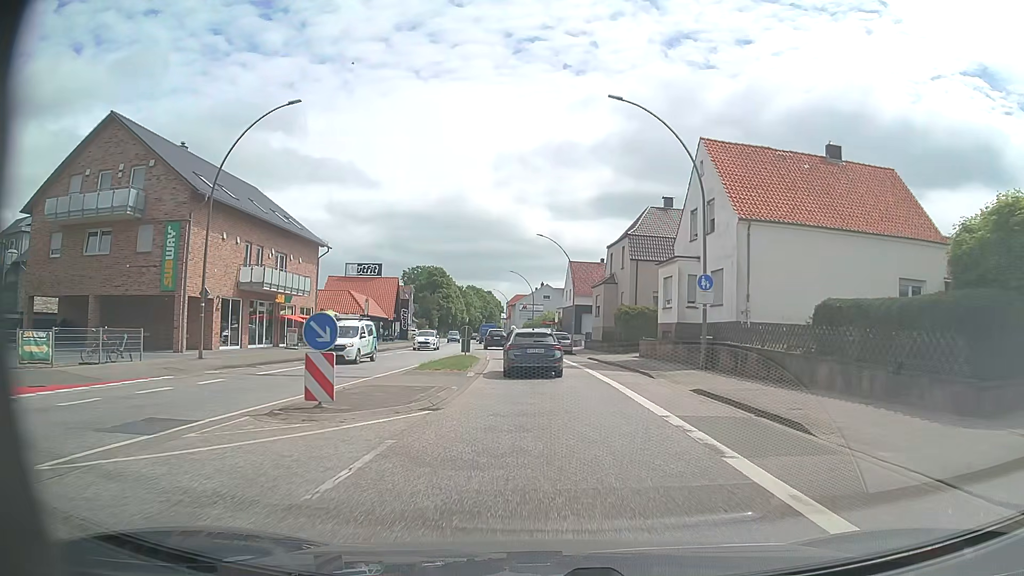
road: primary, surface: asphalt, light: Day
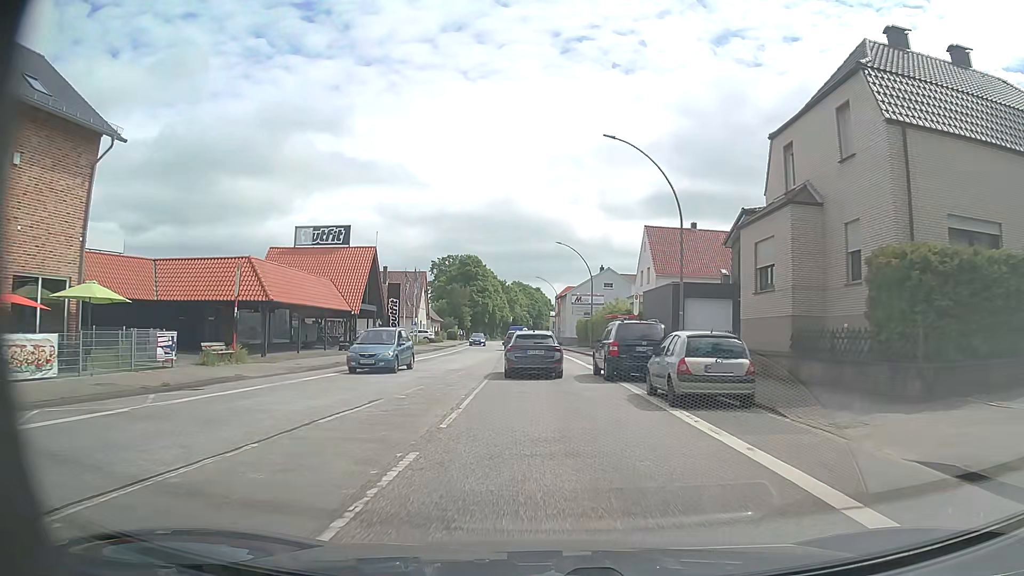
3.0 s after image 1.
(-1.2, +30.9) m; -5°
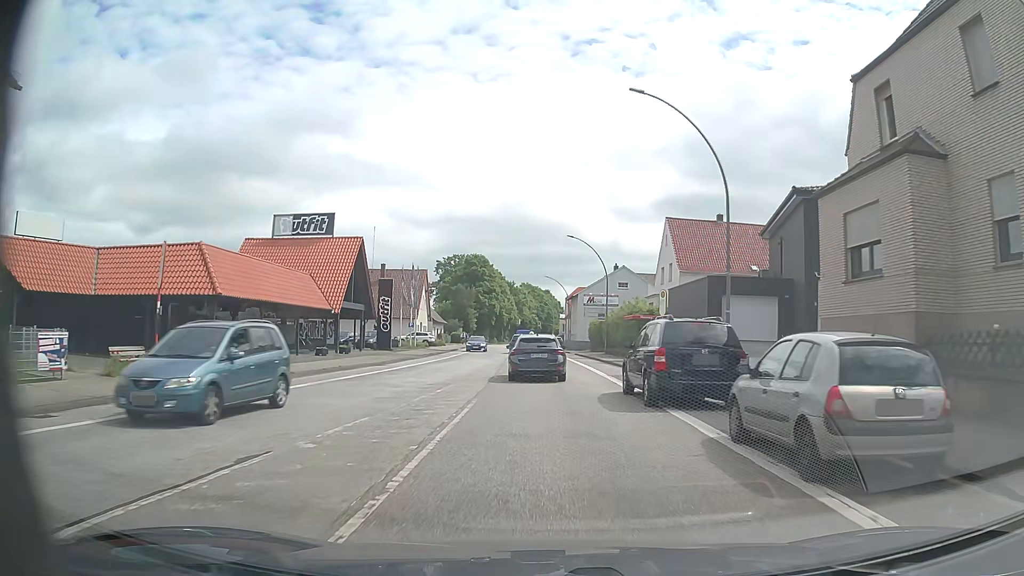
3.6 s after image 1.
(0.0, +6.3) m; -1°
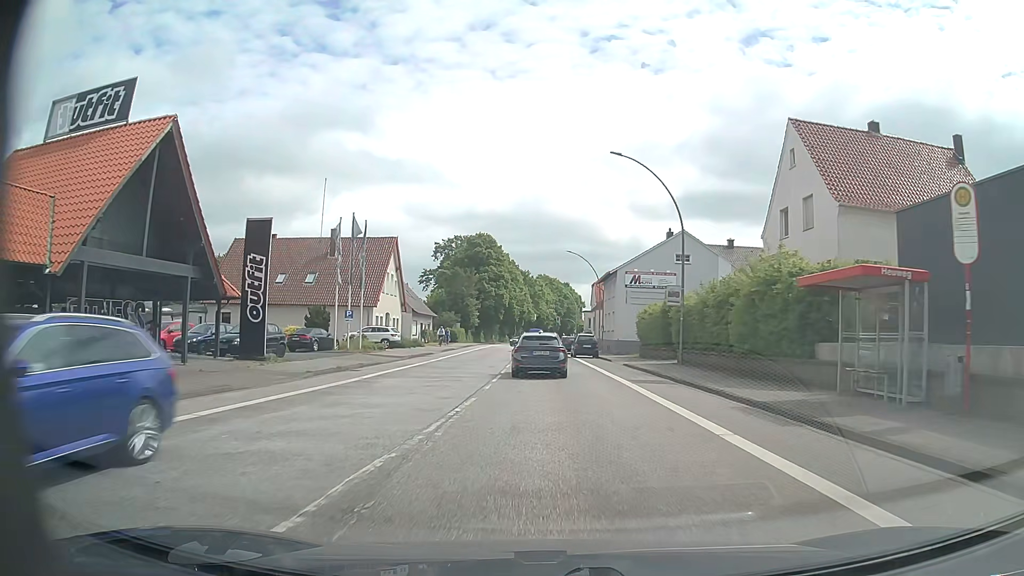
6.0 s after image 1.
(-0.4, +26.0) m; -2°
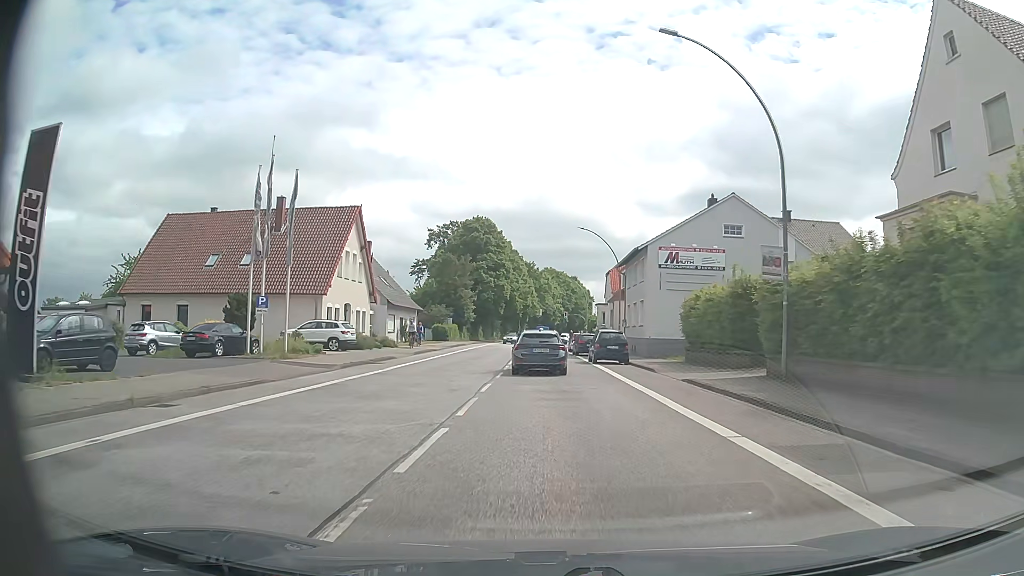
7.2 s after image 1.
(0.0, +13.4) m; 0°
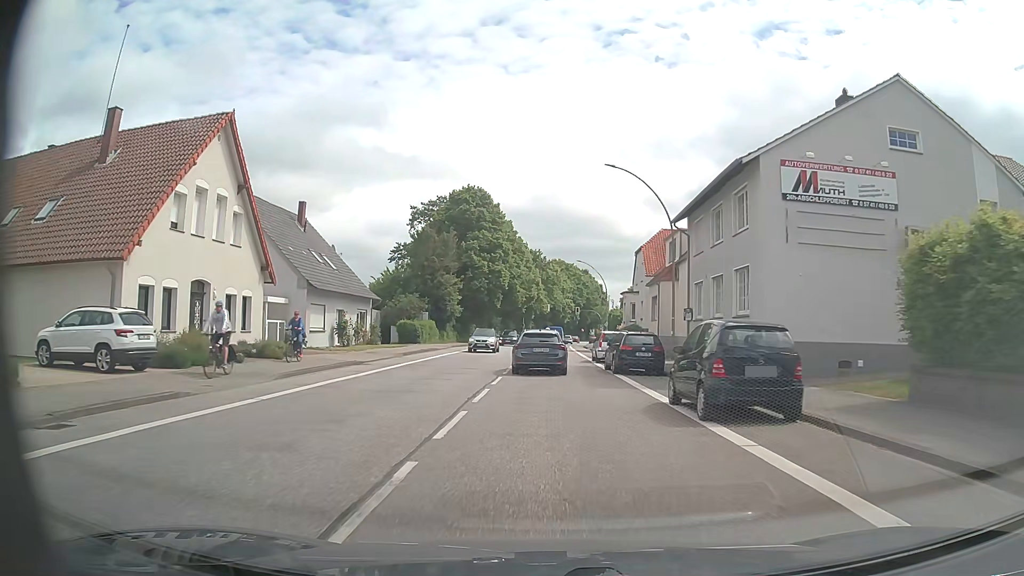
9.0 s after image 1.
(-0.1, +20.7) m; -1°
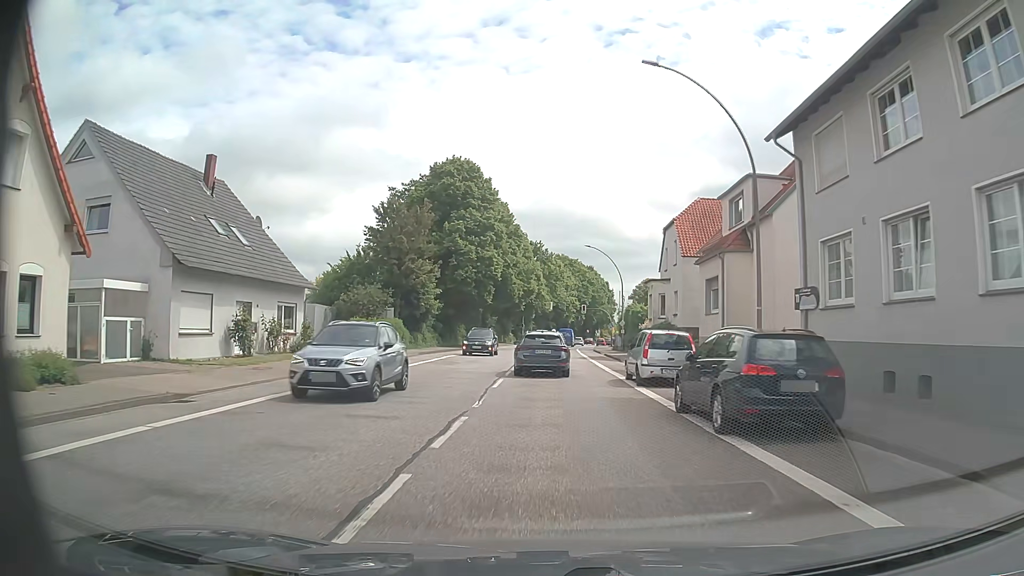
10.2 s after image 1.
(0.0, +14.0) m; 0°
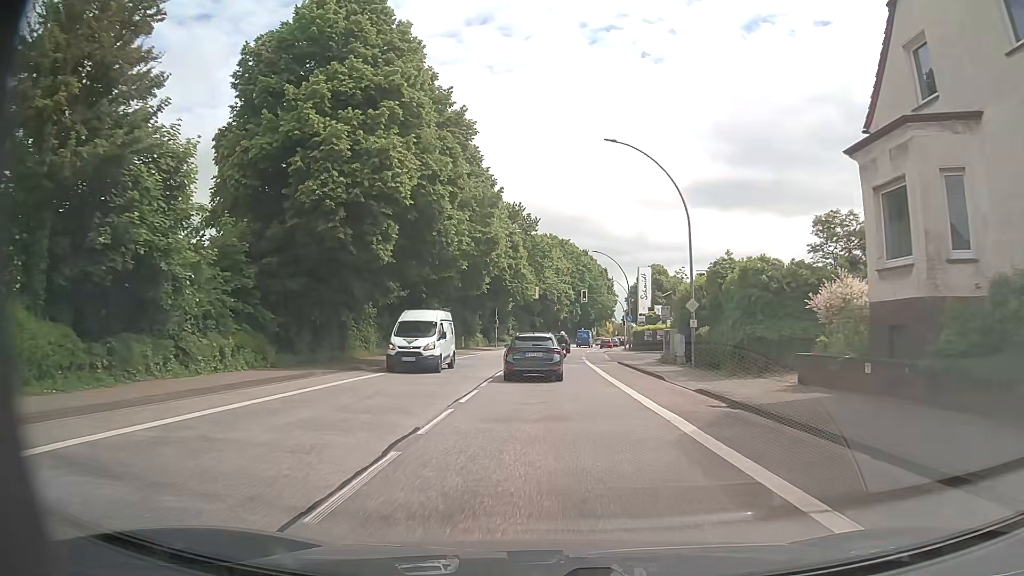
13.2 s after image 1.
(+0.4, +34.8) m; +1°
